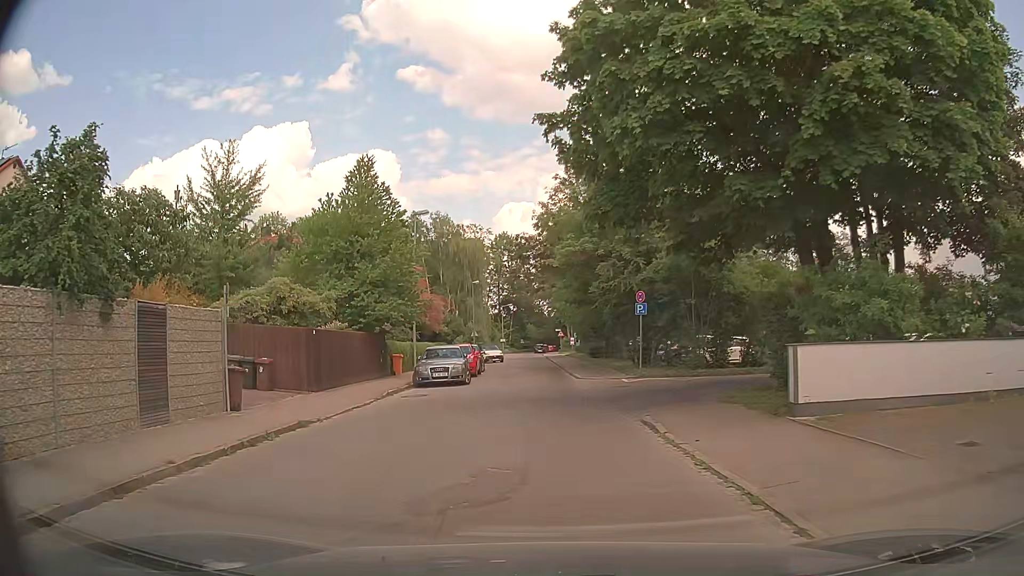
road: residential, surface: asphalt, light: Day
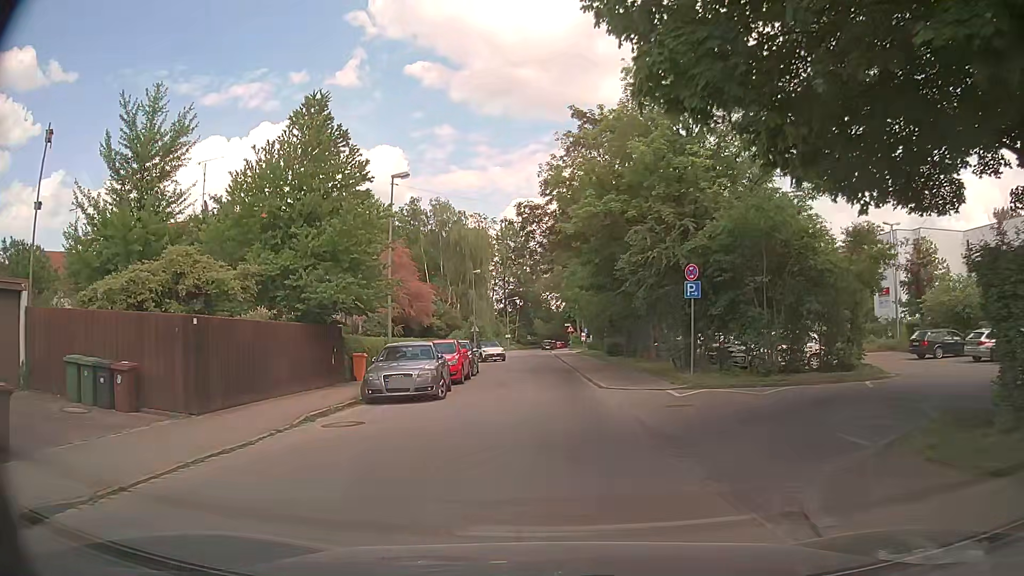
(-0.3, +7.7) m; -3°
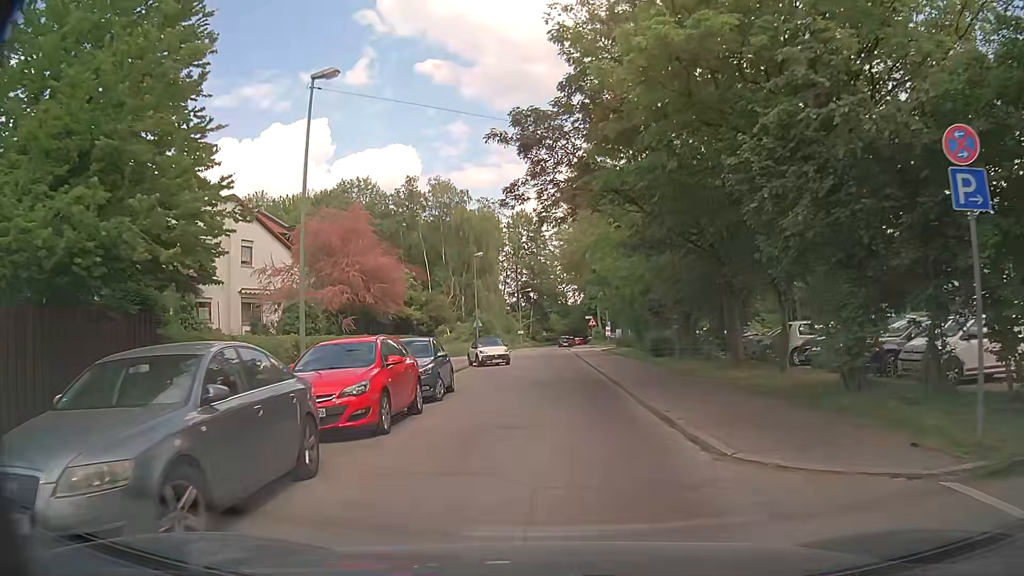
(-0.1, +12.2) m; 0°
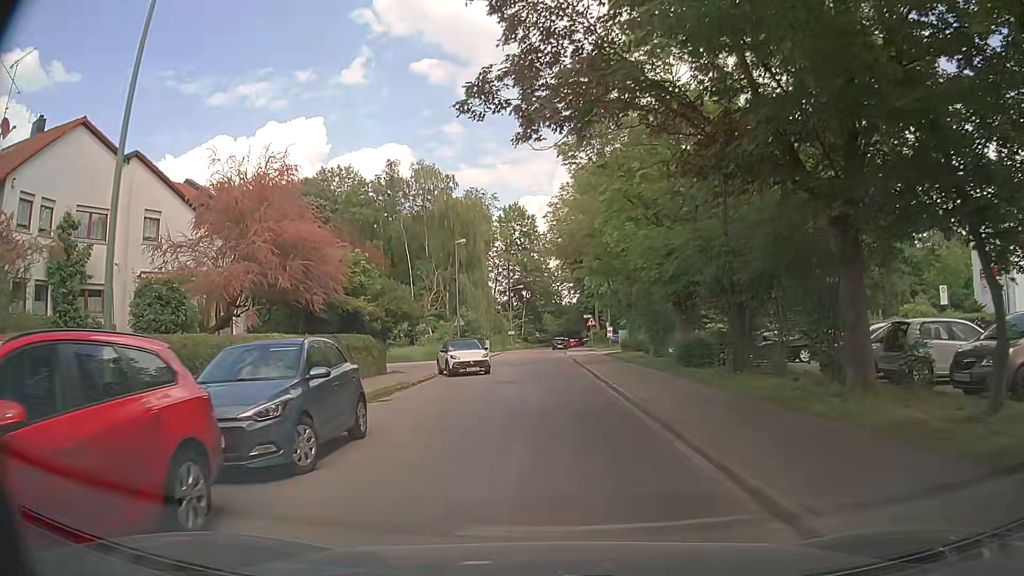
(-0.1, +8.3) m; 0°
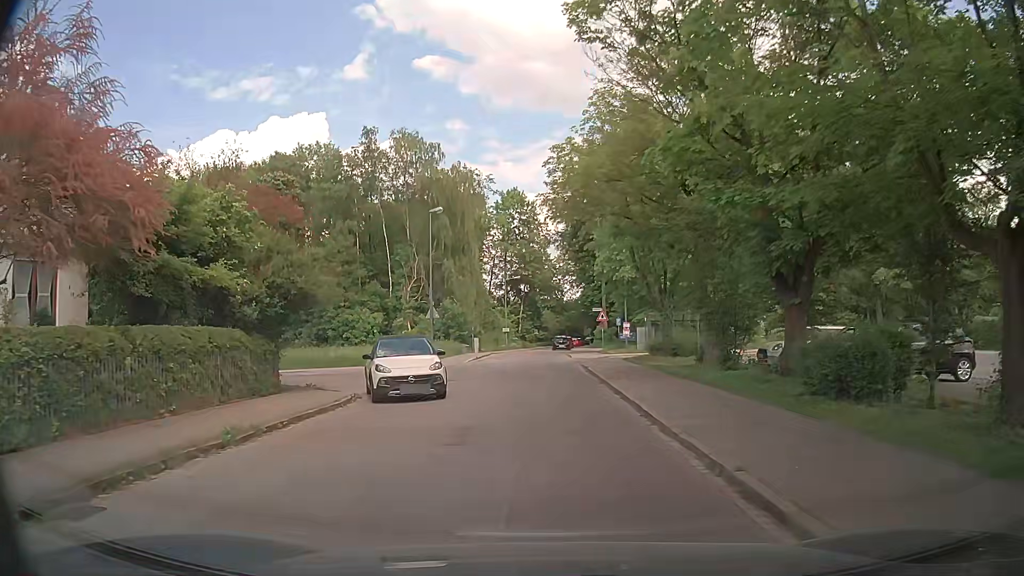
(0.0, +11.6) m; -1°
(0, +10) (0, +20) (0, +30) (0, +40) (0, +50) (0, +60) (-1, +70) (-1, +80) (0, +90) (+1, +100) m
